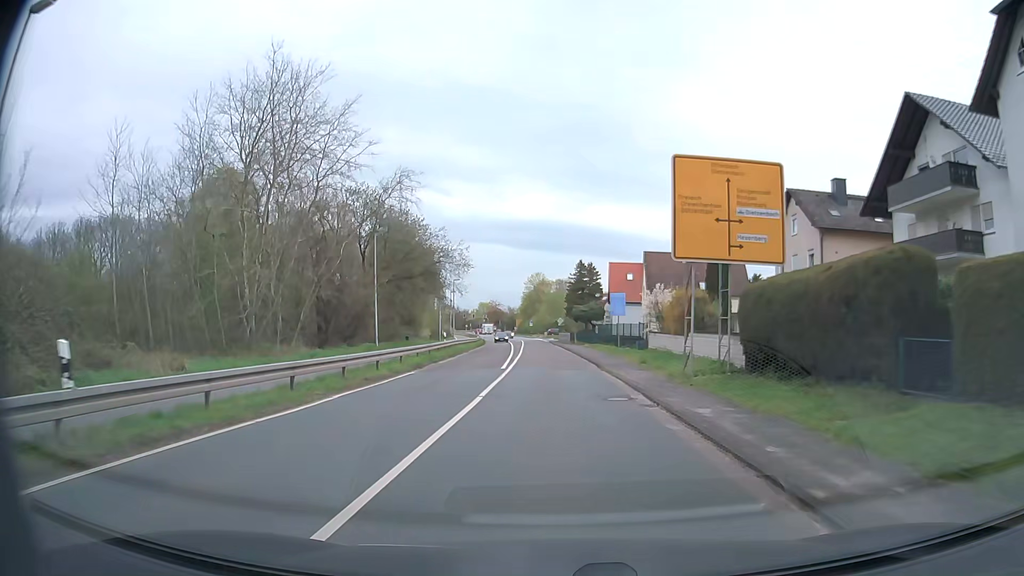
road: secondary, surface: asphalt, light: Day
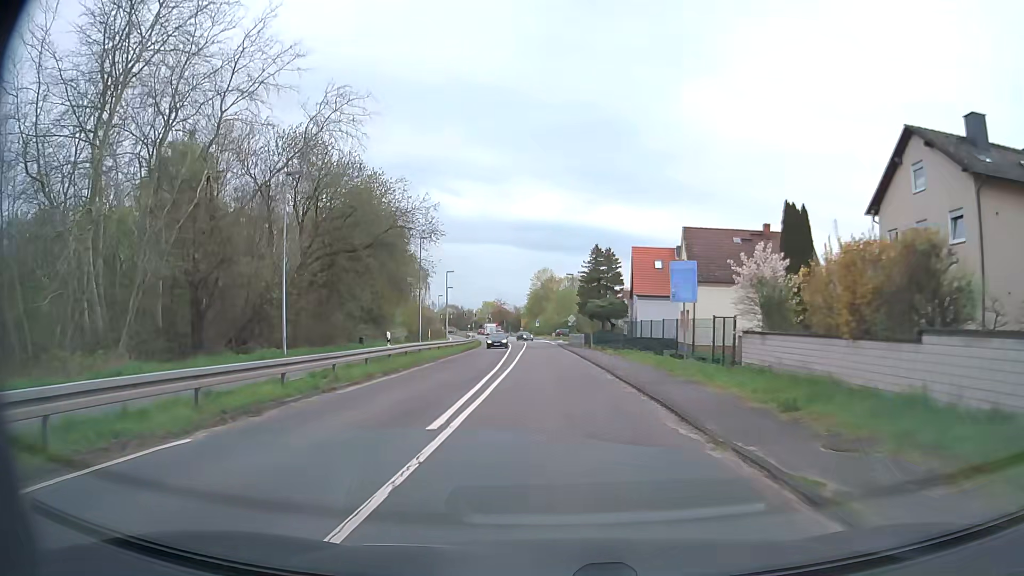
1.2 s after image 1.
(-0.1, +16.4) m; 0°
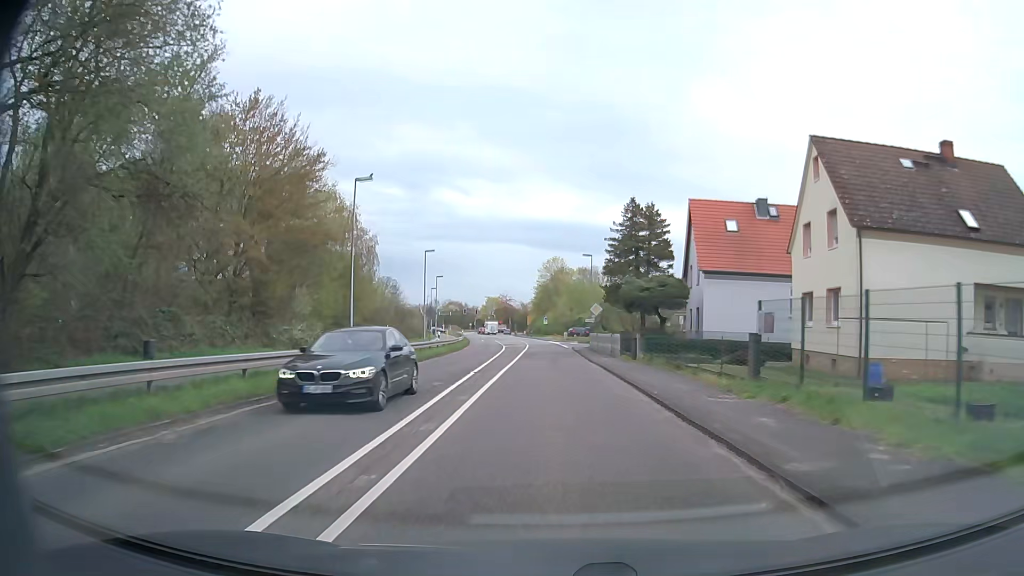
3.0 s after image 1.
(-0.3, +24.7) m; -1°
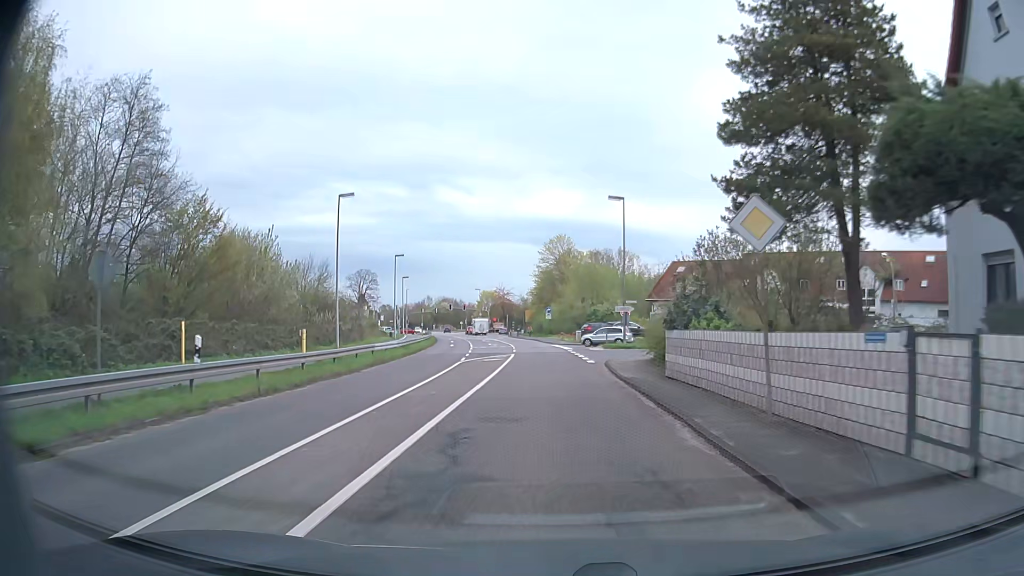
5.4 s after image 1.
(0.0, +32.8) m; 0°
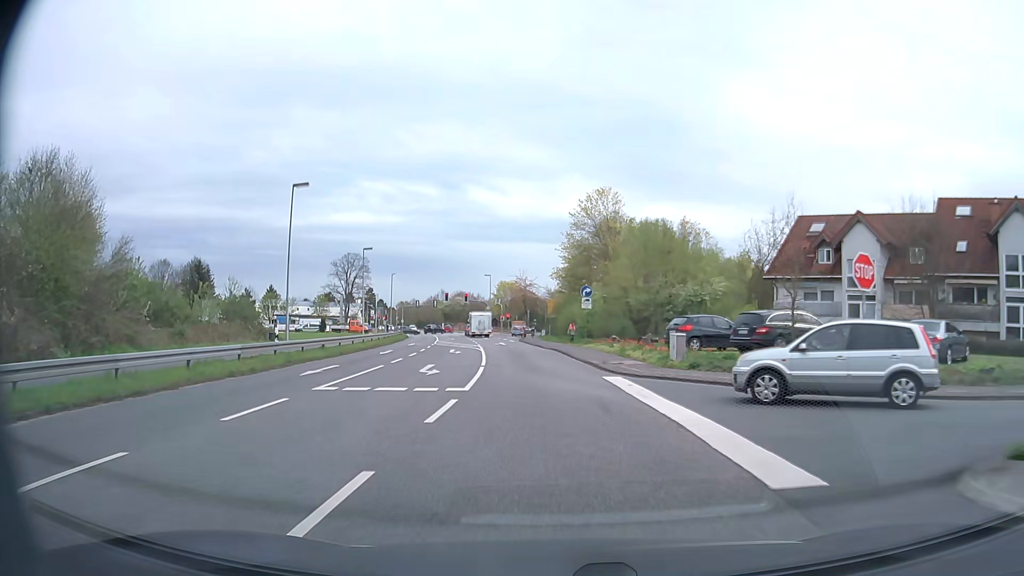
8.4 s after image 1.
(-0.9, +40.6) m; -3°
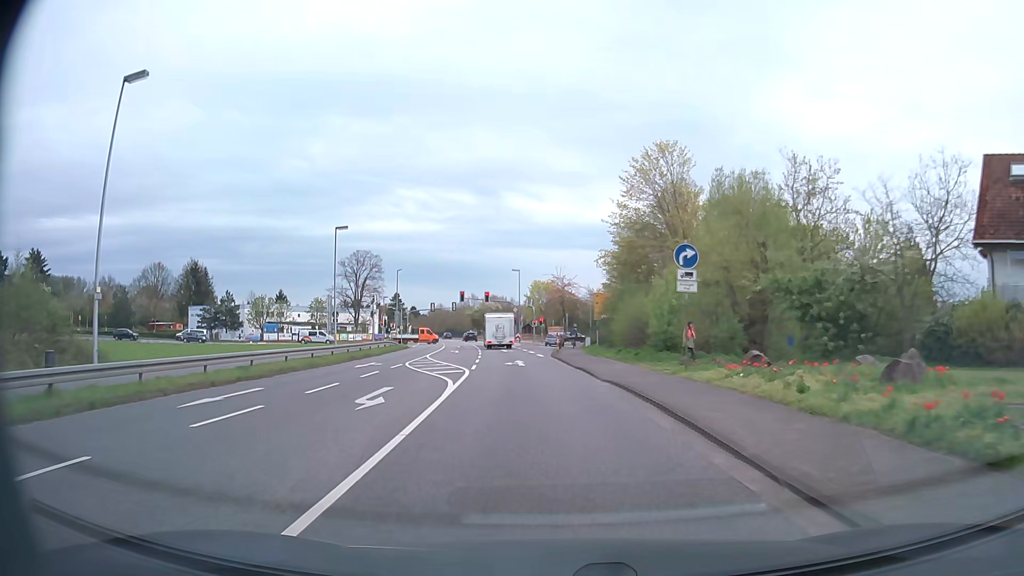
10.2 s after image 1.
(-0.6, +22.4) m; -3°
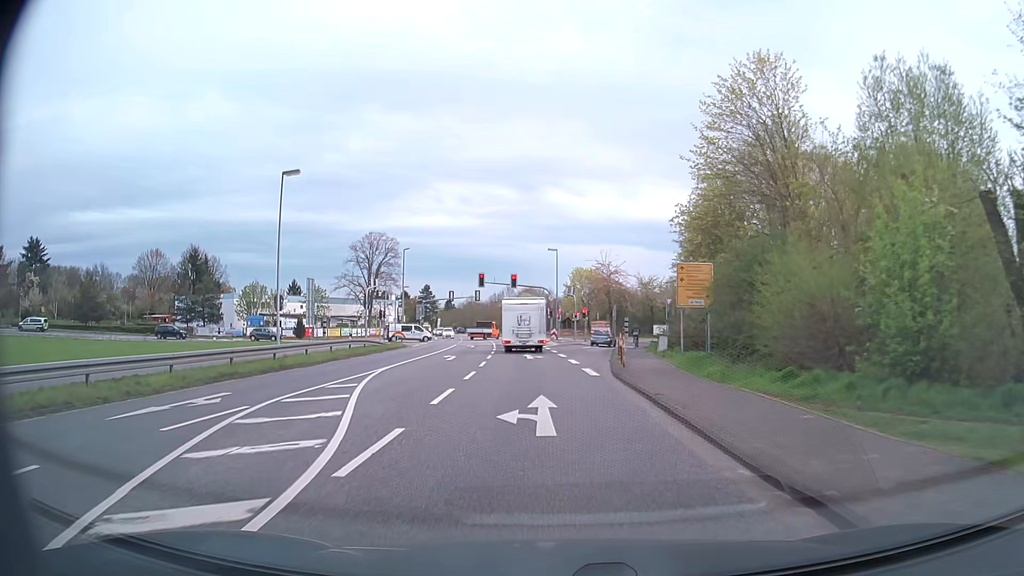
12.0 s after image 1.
(-0.7, +19.2) m; -3°
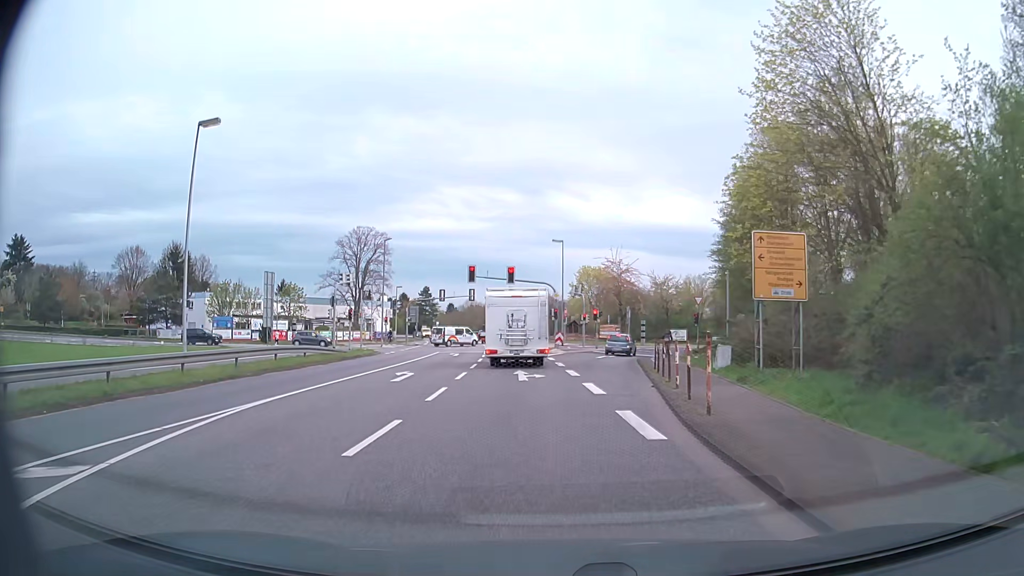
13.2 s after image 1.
(-0.1, +10.8) m; -1°
